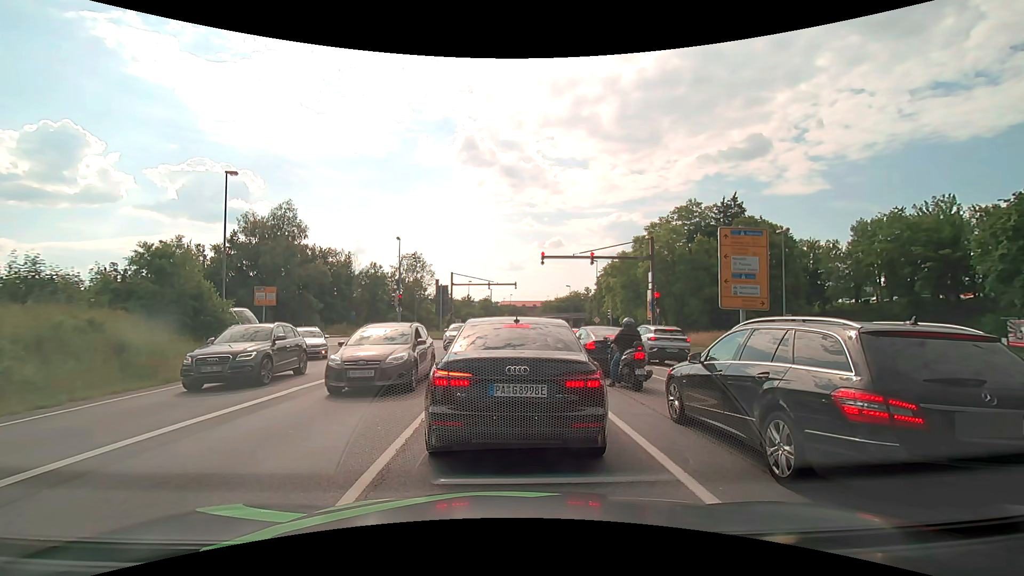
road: primary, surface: asphalt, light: Day
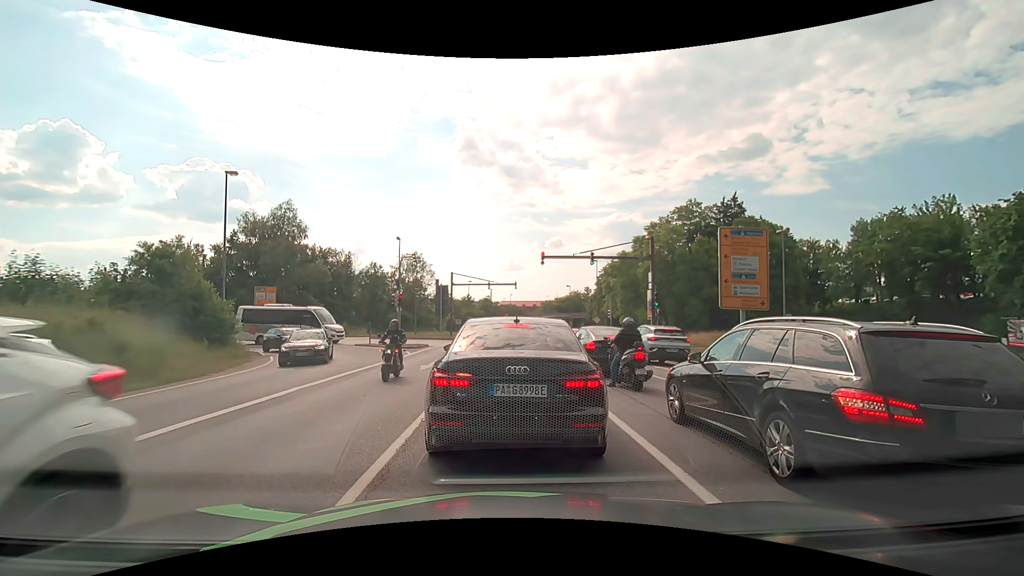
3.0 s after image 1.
(0.0, 0.0) m; 0°
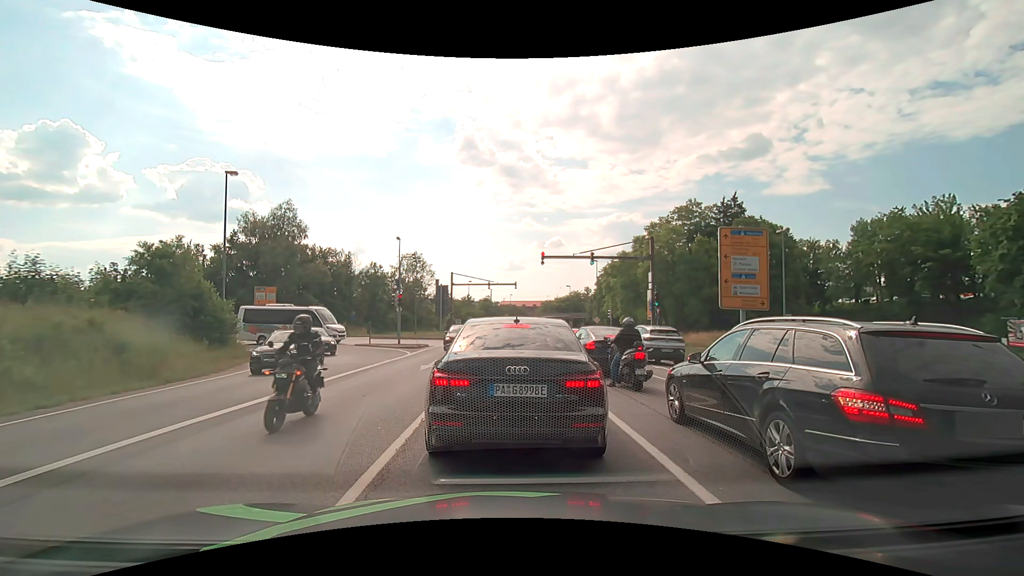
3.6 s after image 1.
(0.0, 0.0) m; 0°
